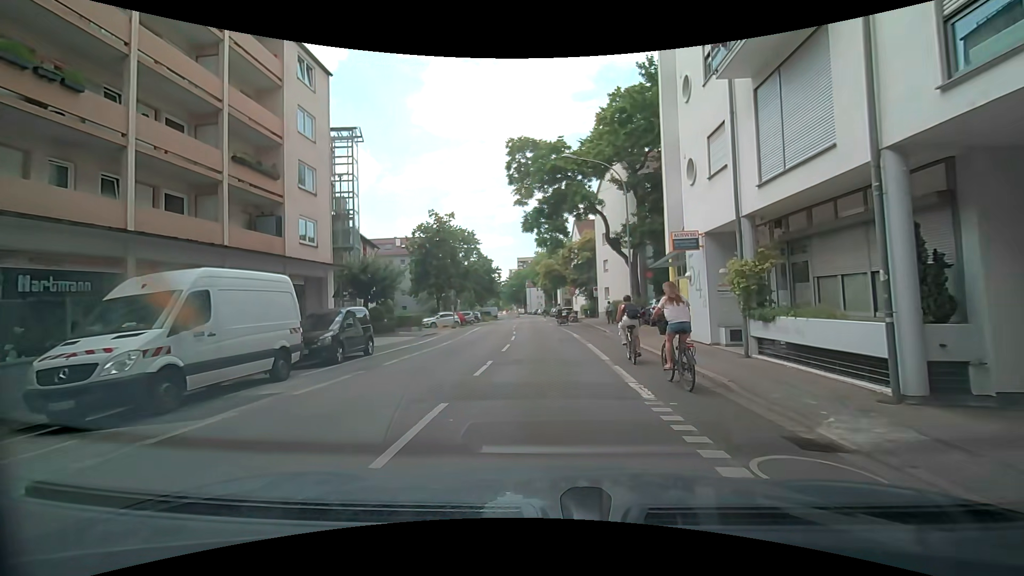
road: residential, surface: asphalt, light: Day
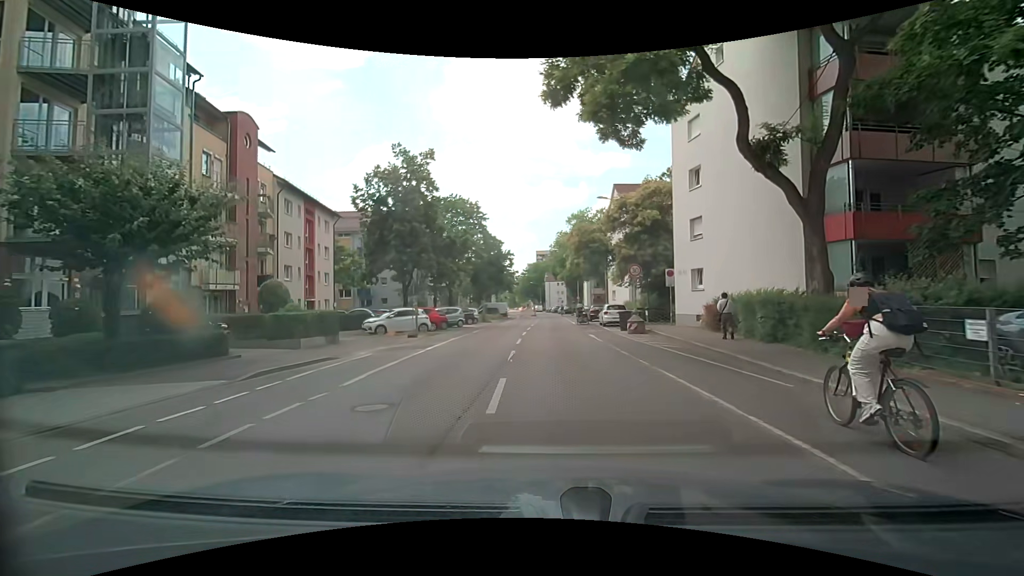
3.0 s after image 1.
(-0.7, +22.3) m; -3°
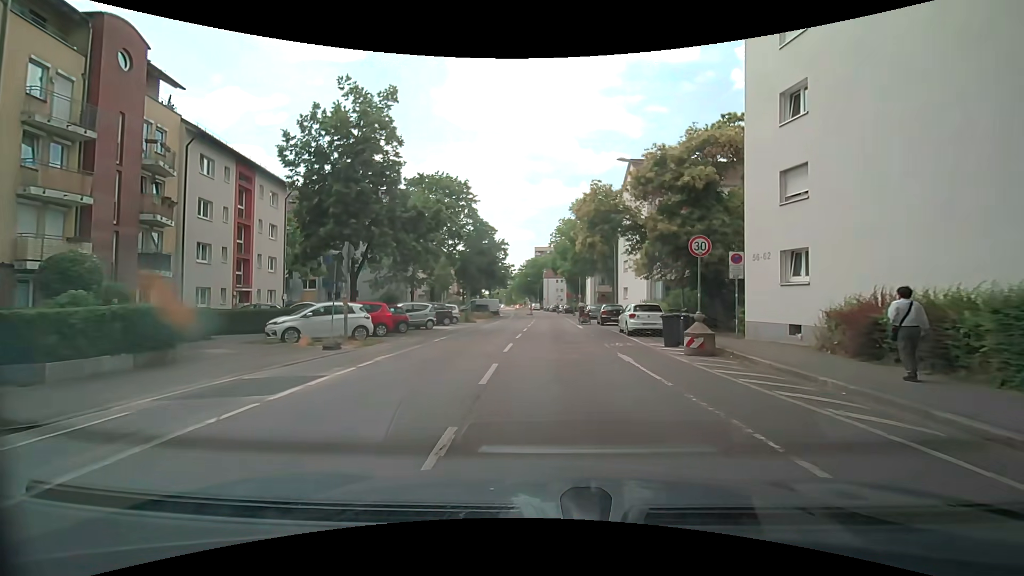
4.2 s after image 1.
(0.0, +10.0) m; 0°
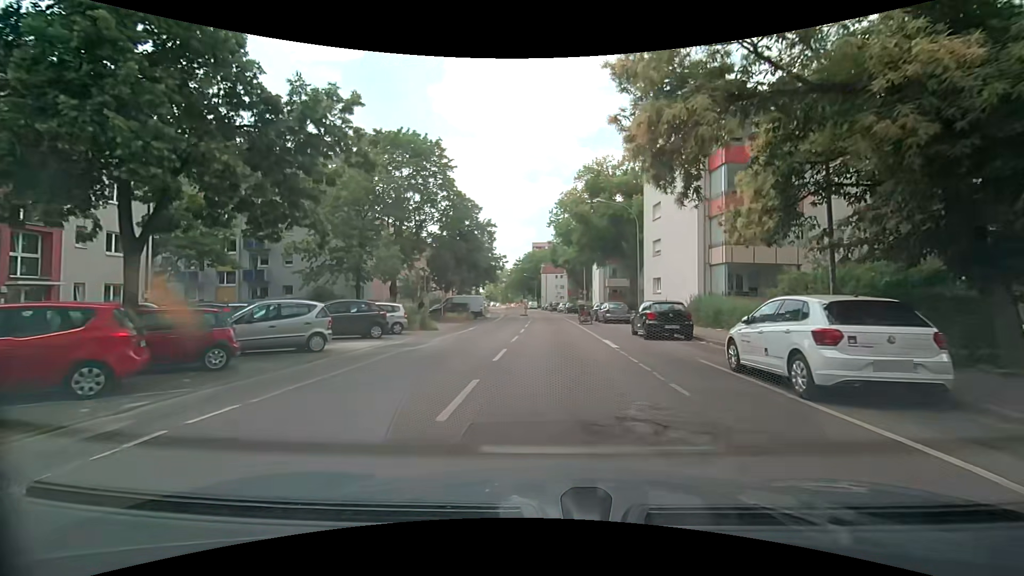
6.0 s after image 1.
(+0.1, +14.7) m; +1°
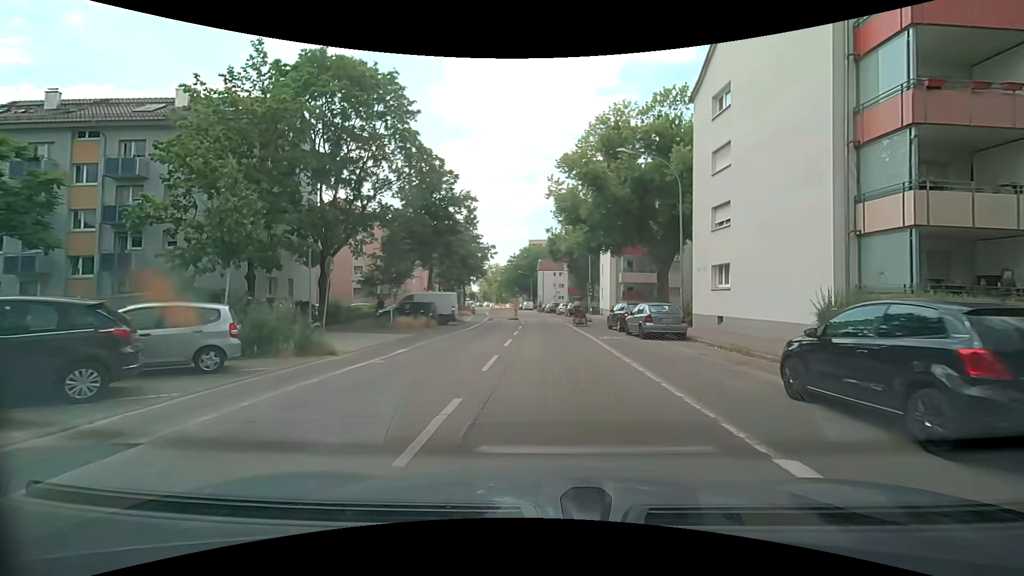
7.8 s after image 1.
(0.0, +13.3) m; 0°
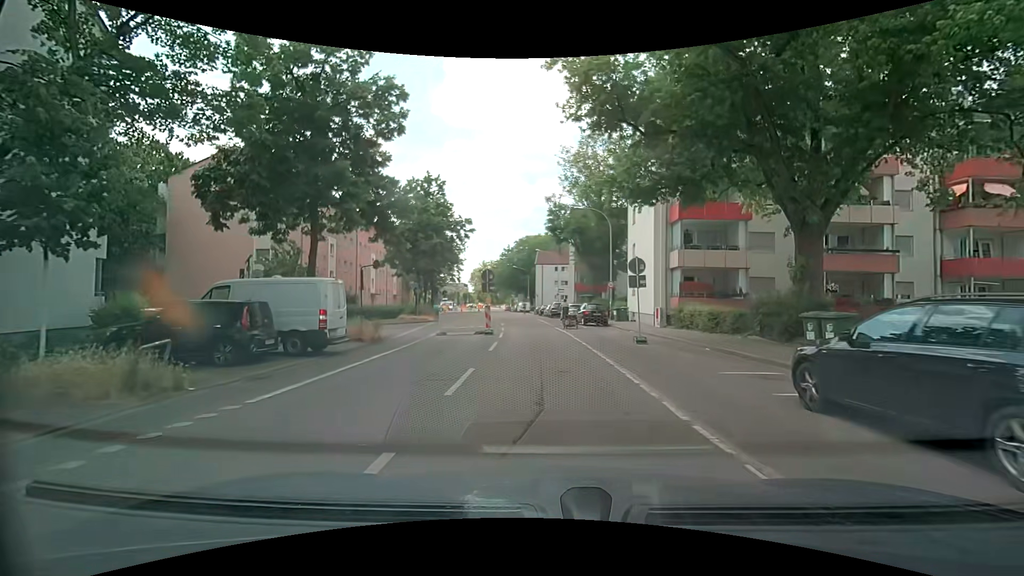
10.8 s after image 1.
(+0.1, +20.5) m; -1°
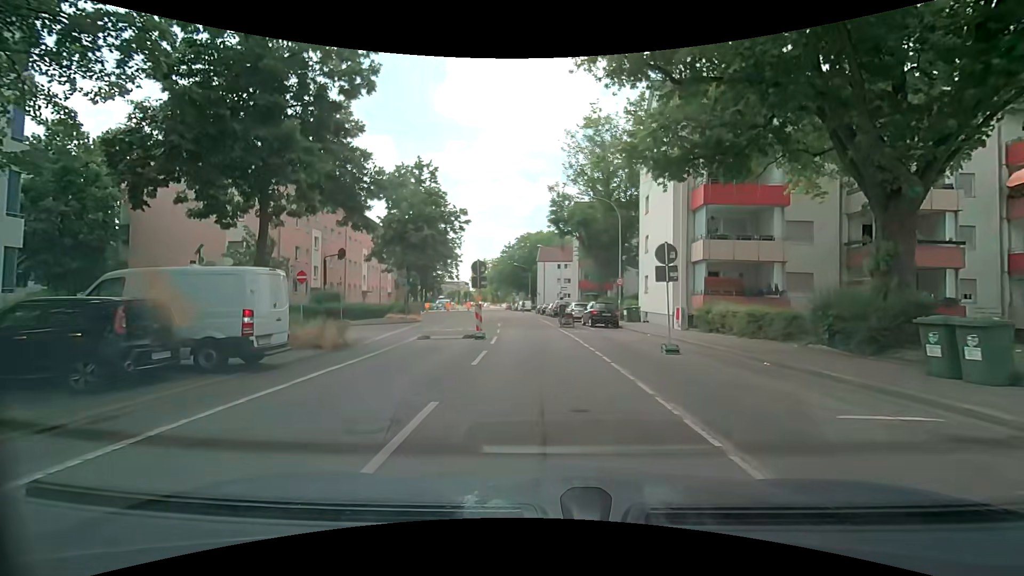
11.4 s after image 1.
(0.0, +3.8) m; -1°
(0, +10) (0, +20) (0, +30) (-1, +40) (-1, +50) (-2, +60) (-3, +70) (-4, +80) (-5, +90) (-6, +100) m
